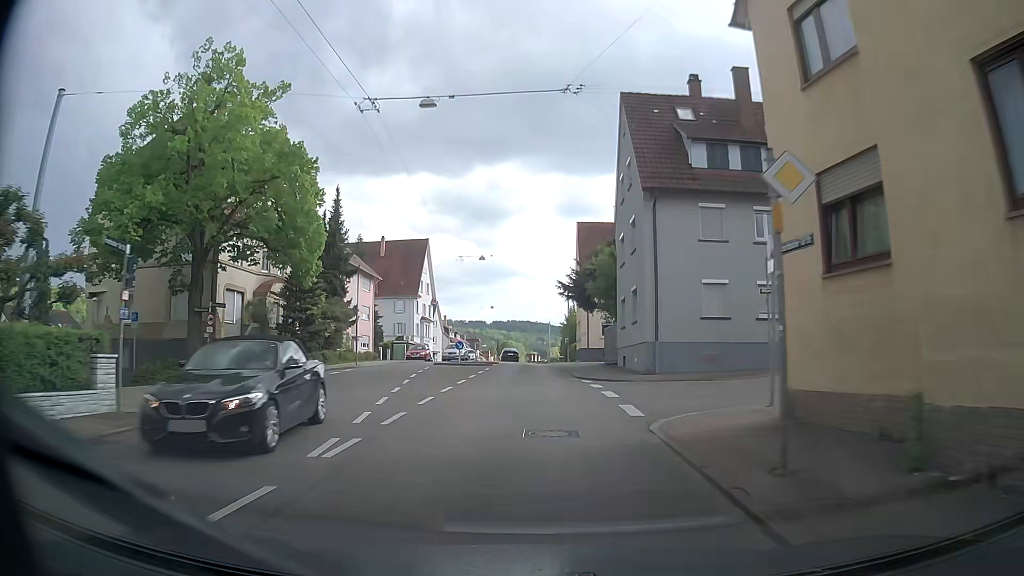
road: secondary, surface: asphalt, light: Day
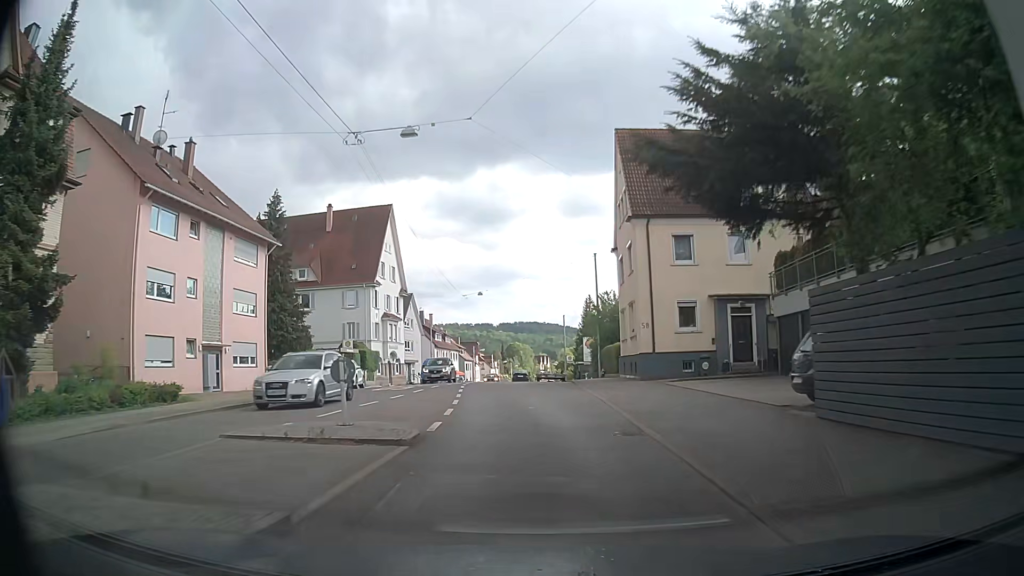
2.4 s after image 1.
(-0.5, +28.5) m; -2°
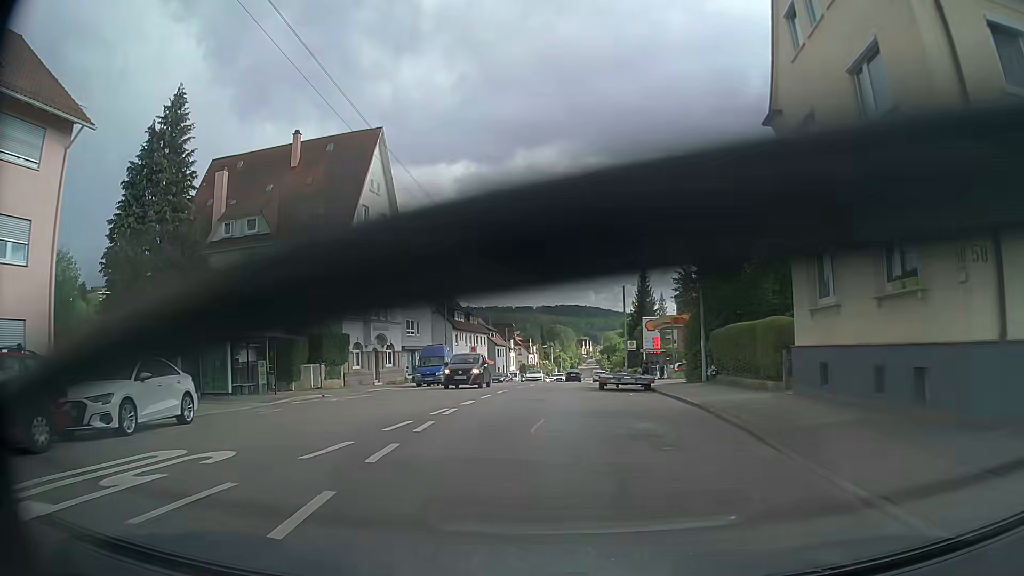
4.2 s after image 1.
(-0.5, +21.4) m; -3°
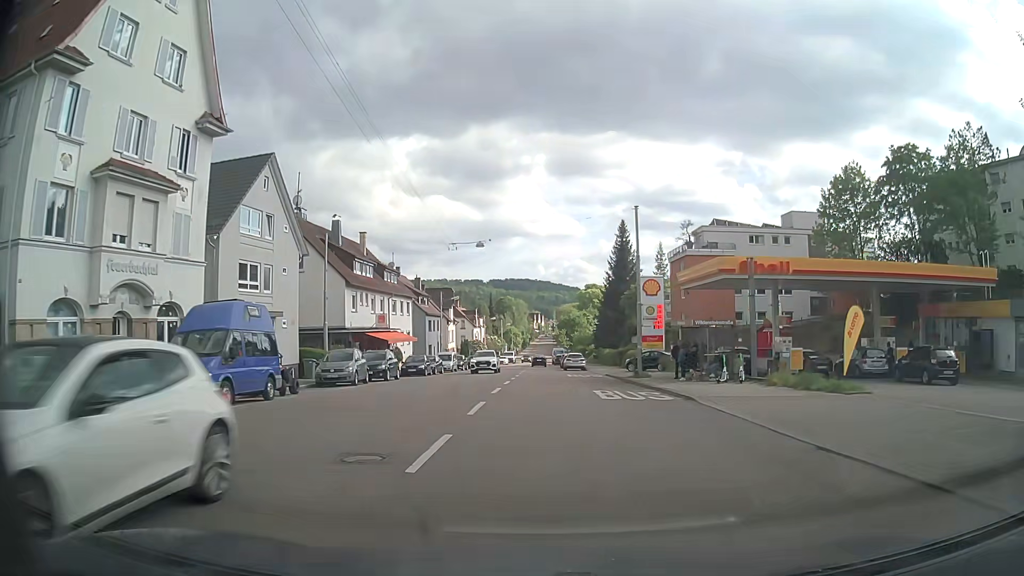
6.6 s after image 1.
(+0.7, +27.2) m; +4°
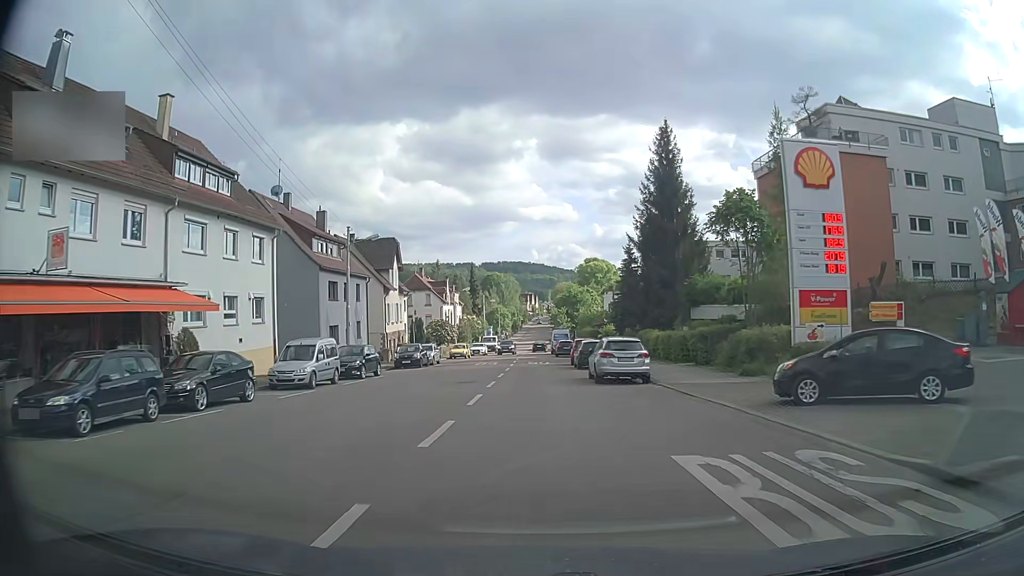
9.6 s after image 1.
(+0.7, +35.2) m; +1°
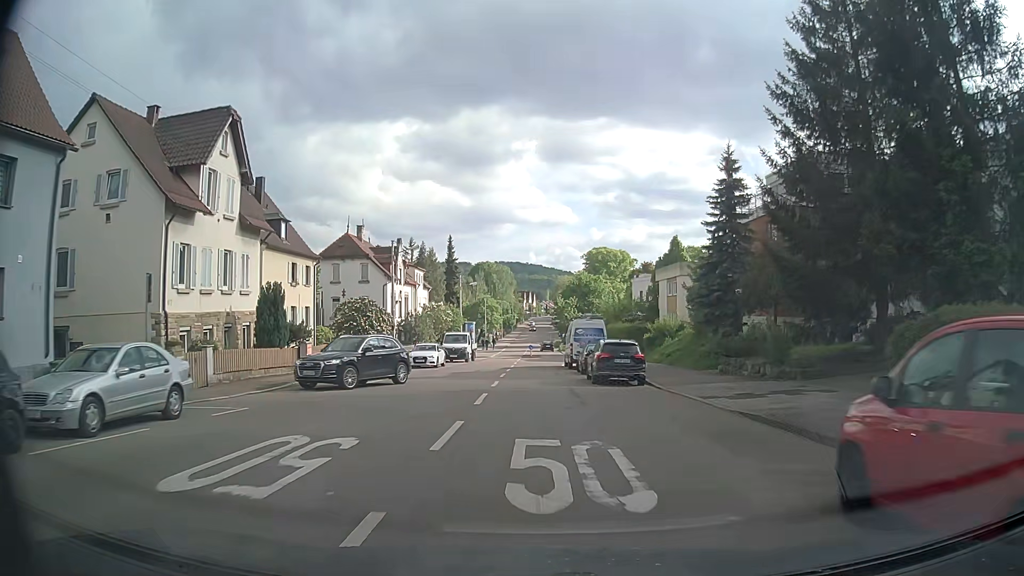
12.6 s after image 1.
(0.0, +36.5) m; 0°
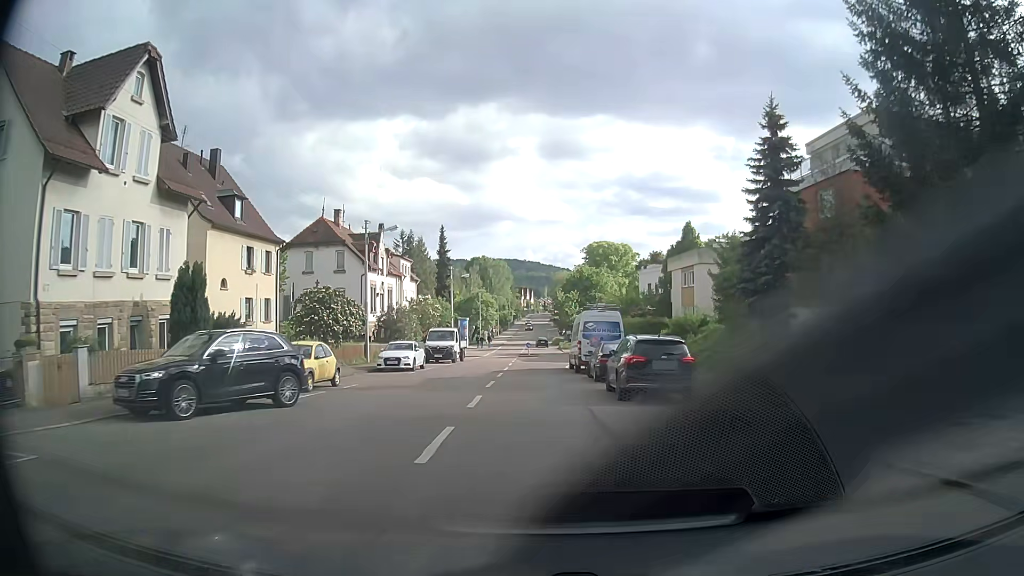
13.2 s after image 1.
(0.0, +7.2) m; 0°
